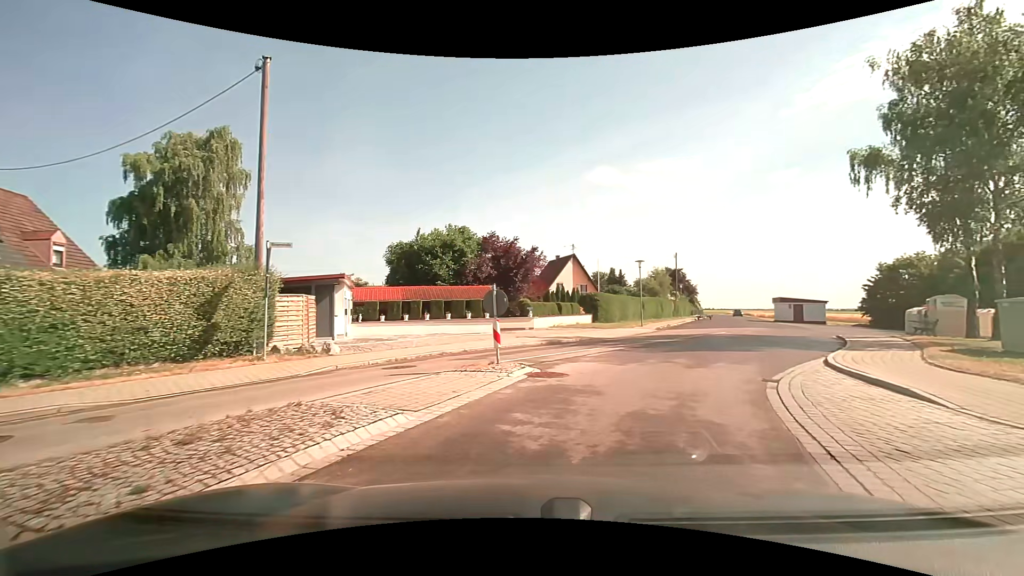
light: Day
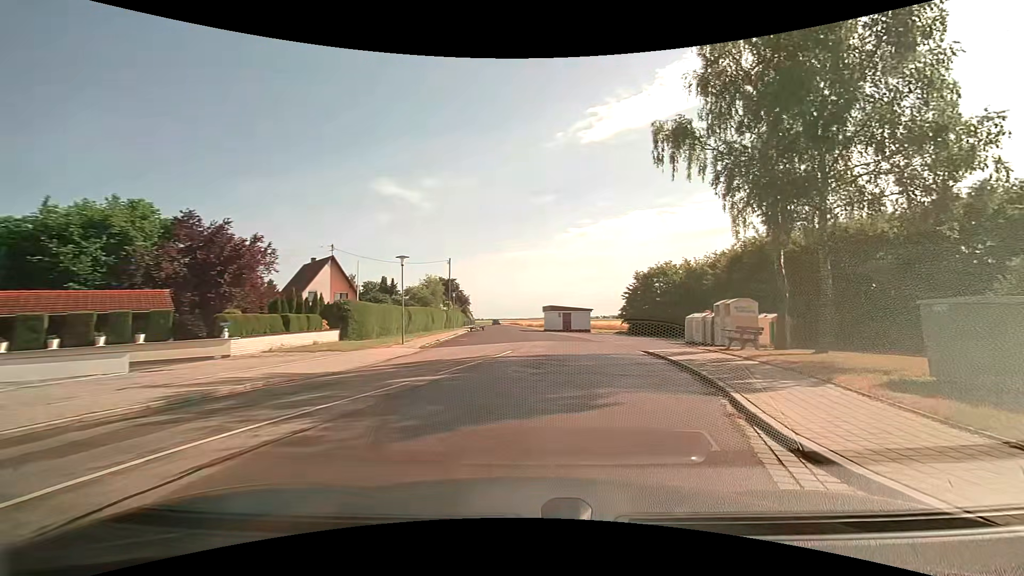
(+2.2, +9.9) m; +26°
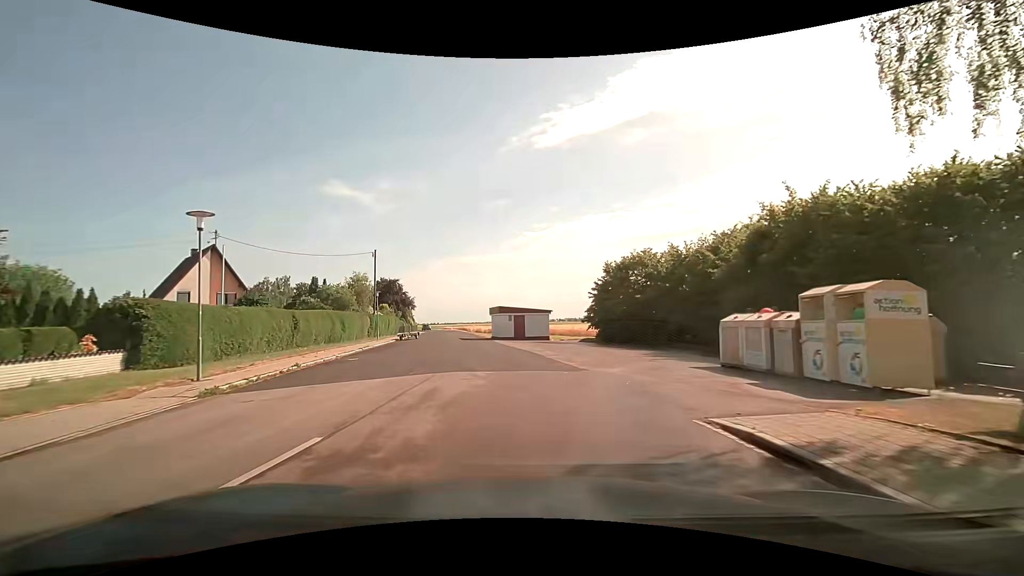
(+1.3, +13.0) m; +6°
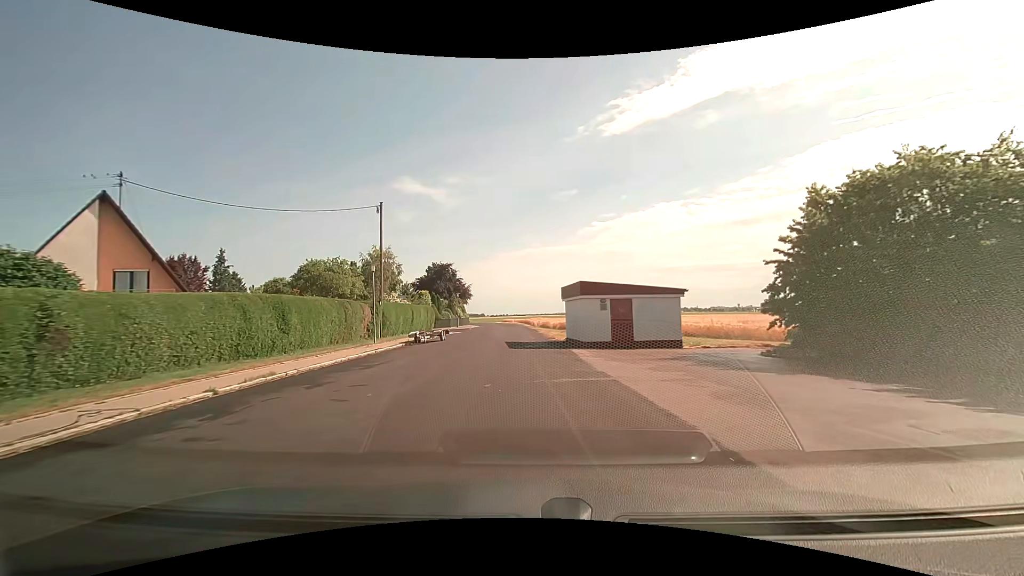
(-1.8, +22.4) m; -8°
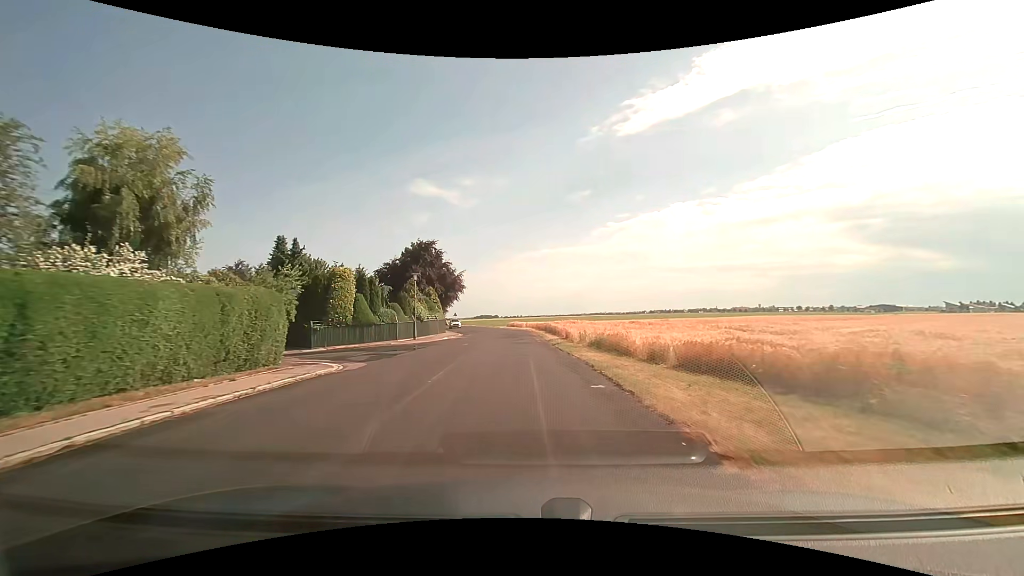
(-0.9, +35.8) m; -2°
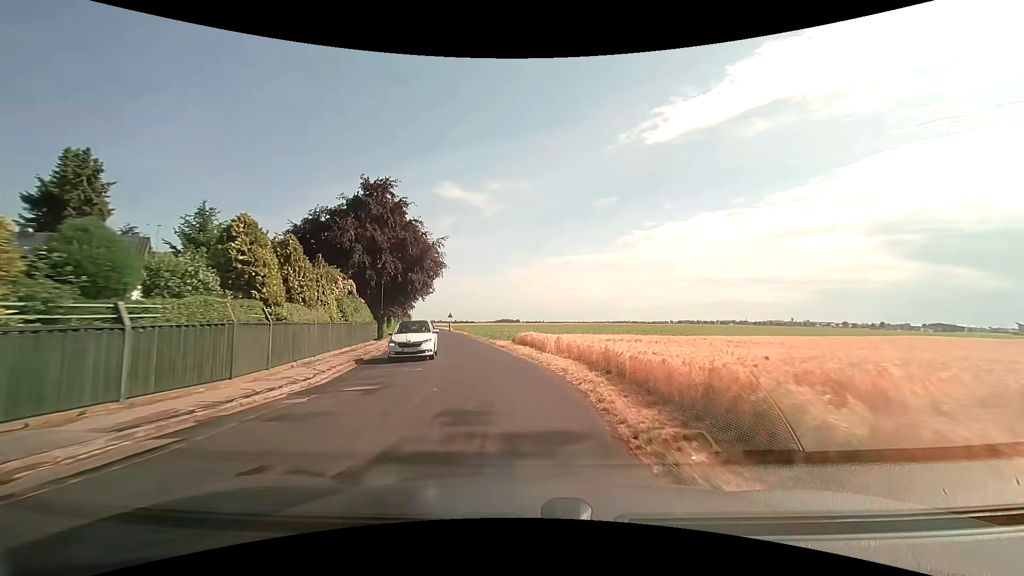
(-0.3, +34.6) m; -2°
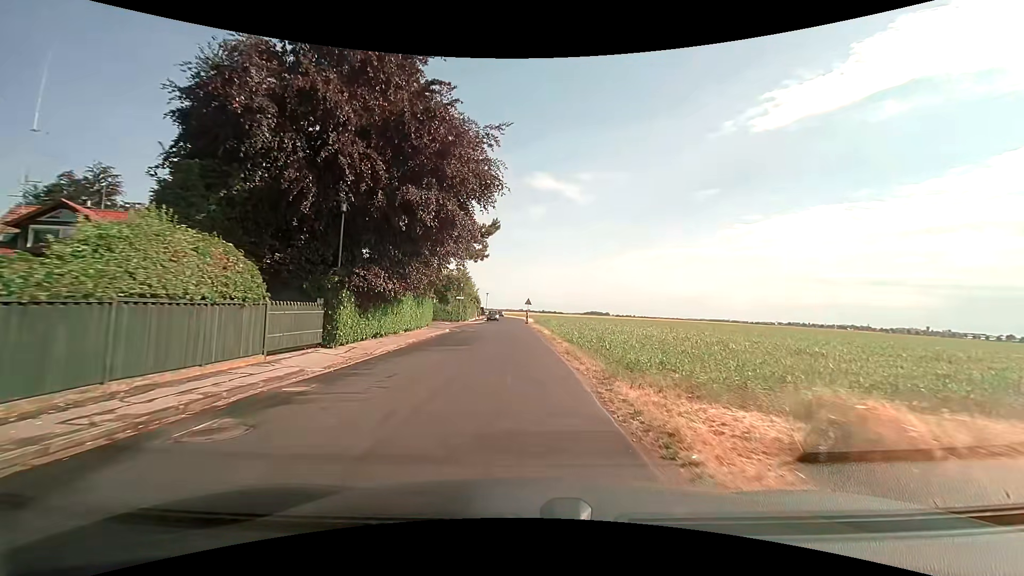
(-2.4, +24.4) m; -11°
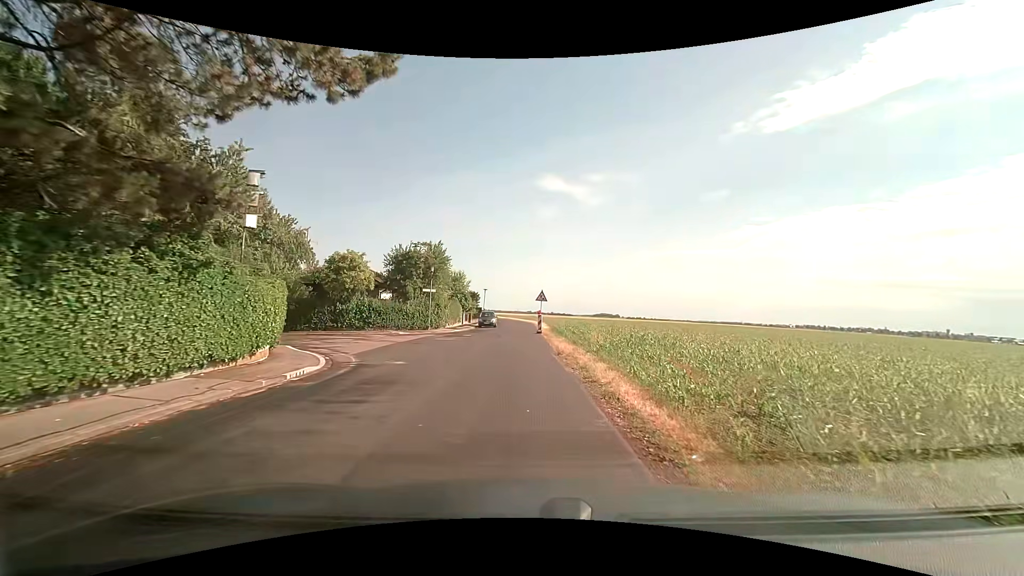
(-0.1, +23.8) m; 0°
(0, +10) (-1, +20) (-5, +28) (-15, +30) (-24, +26) (-33, +22) (-42, +18) (-52, +13) (-61, +9) (-70, +5) m
